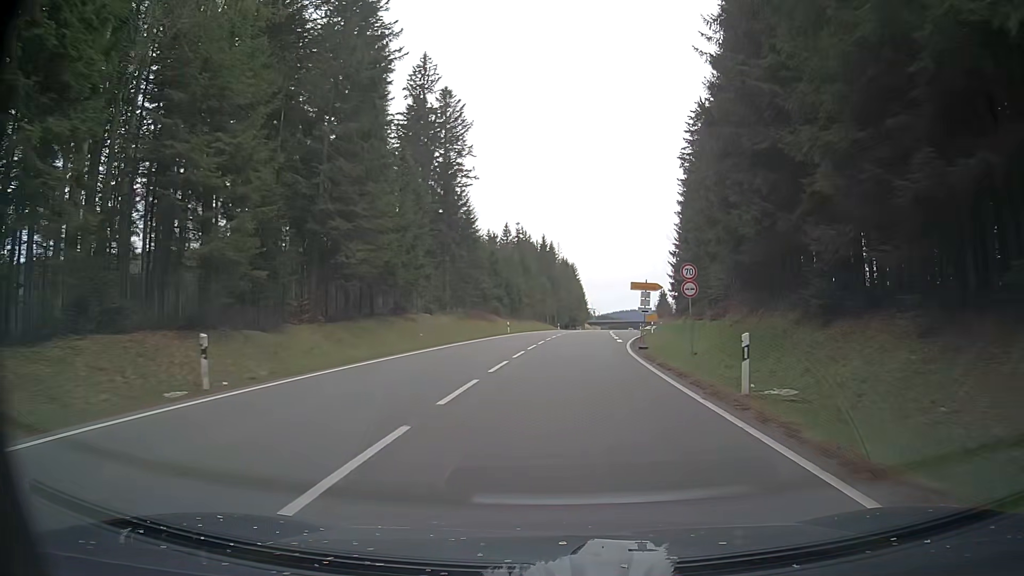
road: primary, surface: asphalt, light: Day
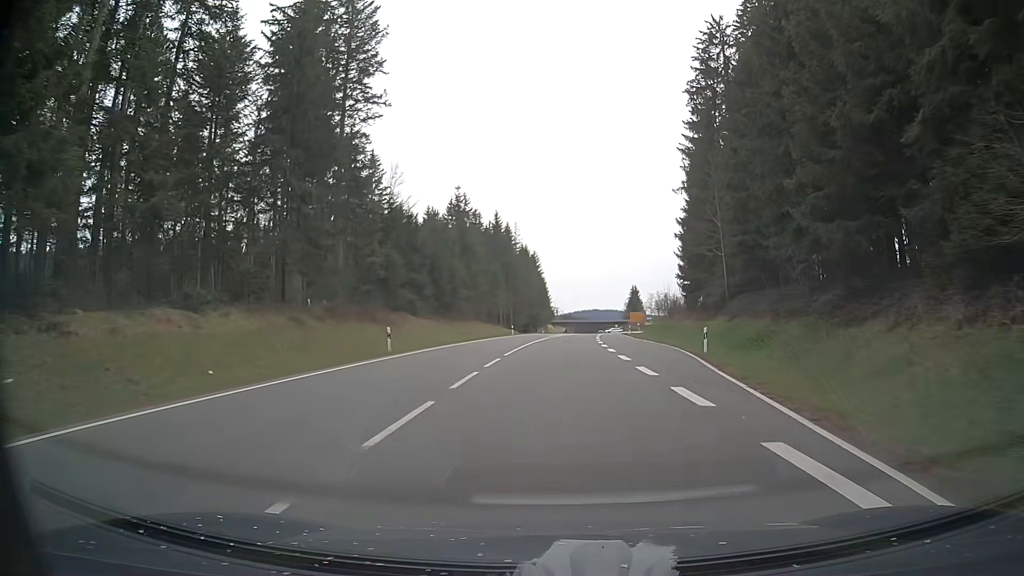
(+0.5, +33.1) m; +3°
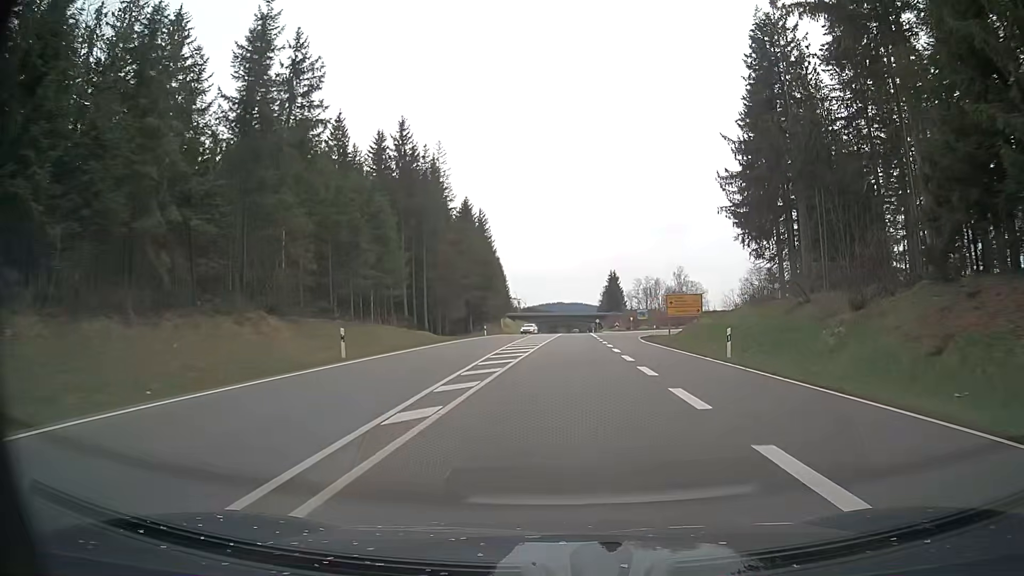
(+1.6, +54.3) m; +3°
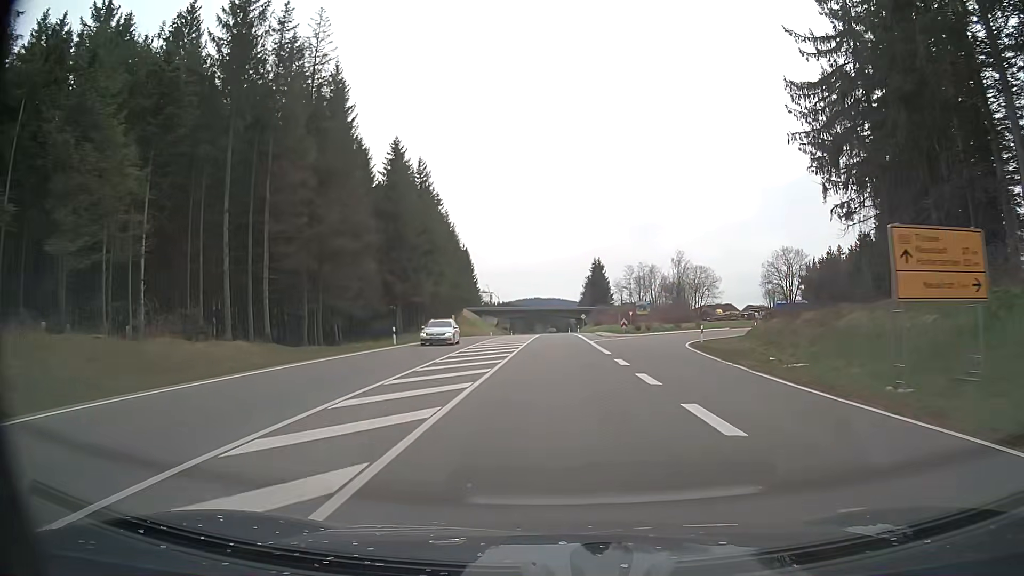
(+0.6, +32.7) m; +2°
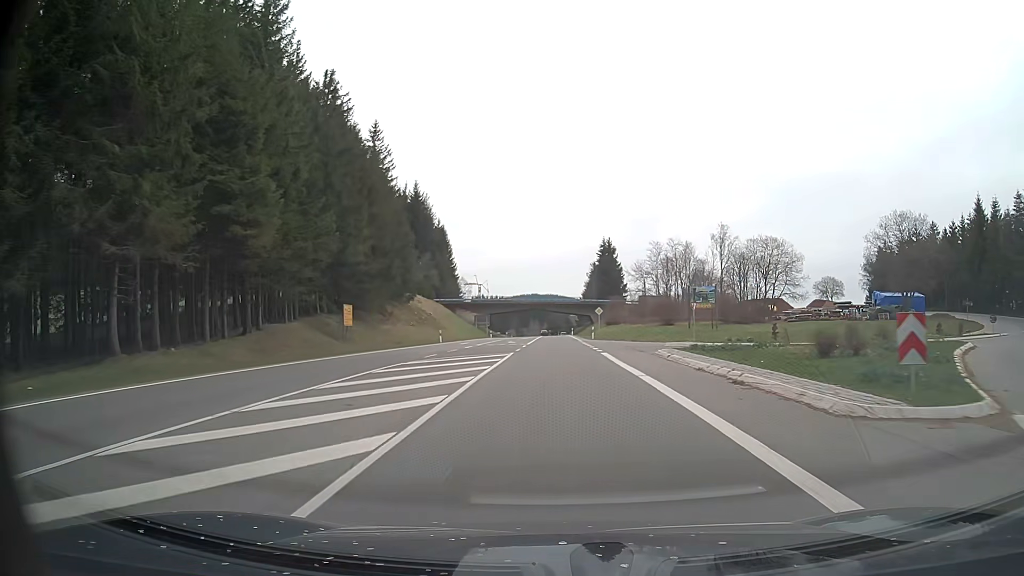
(+0.1, +43.3) m; 0°
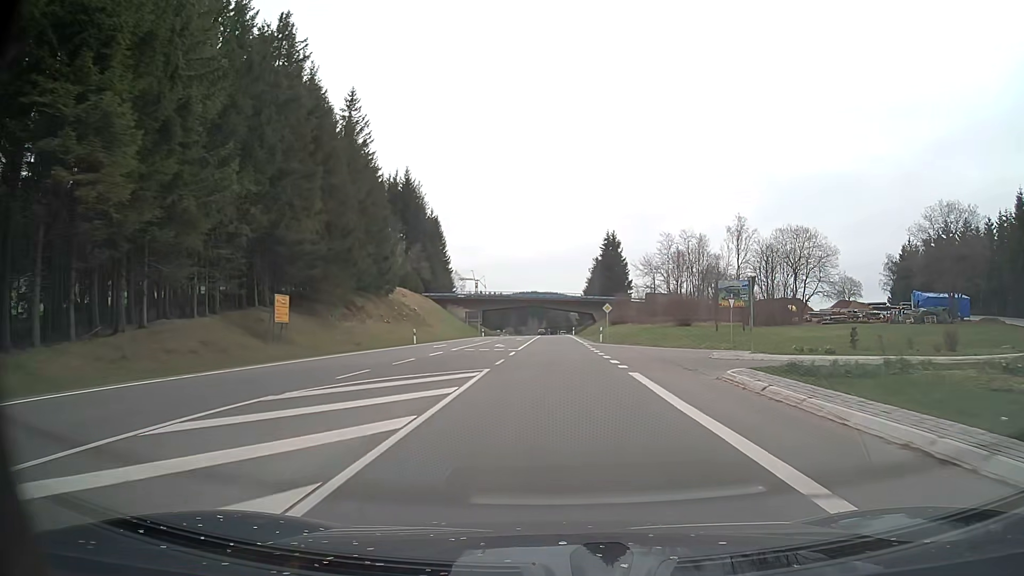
(0.0, +10.8) m; 0°
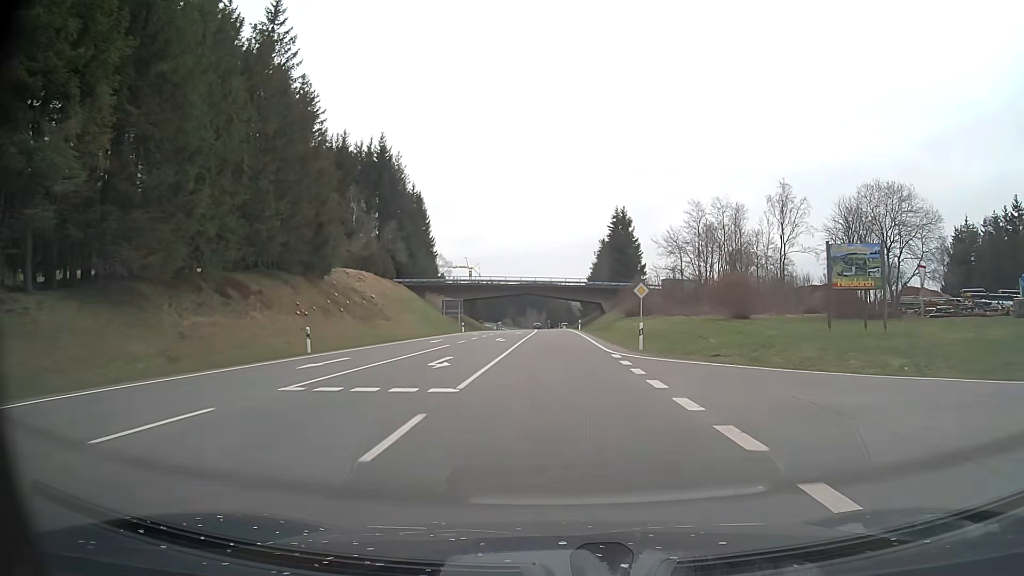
(+0.1, +21.4) m; 0°
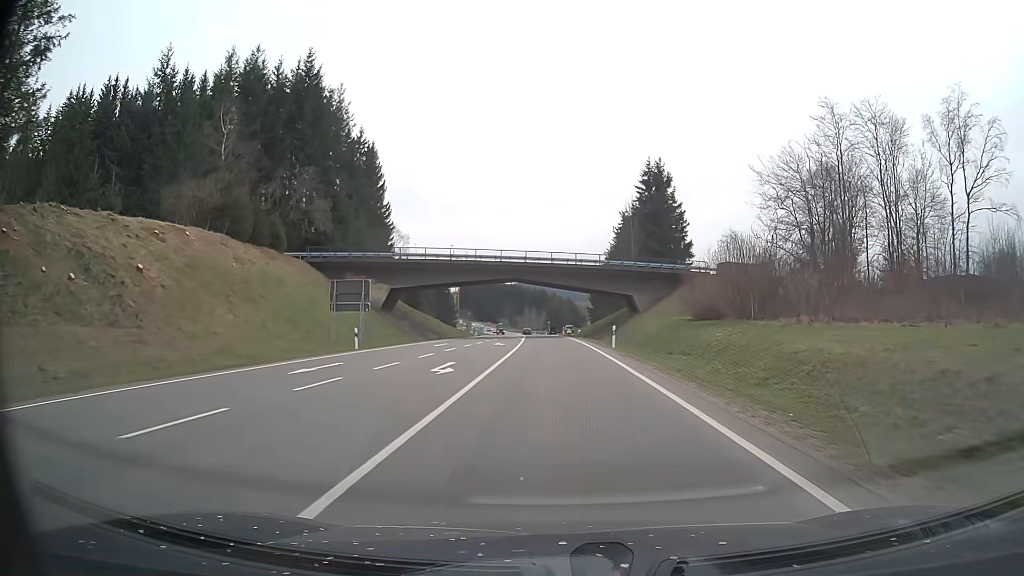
(0.0, +40.8) m; 0°
(0, +10) (0, +20) (0, +30) (0, +40) (-1, +50) (-1, +60) (-1, +70) (-2, +80) (-2, +90) (-3, +100) m
